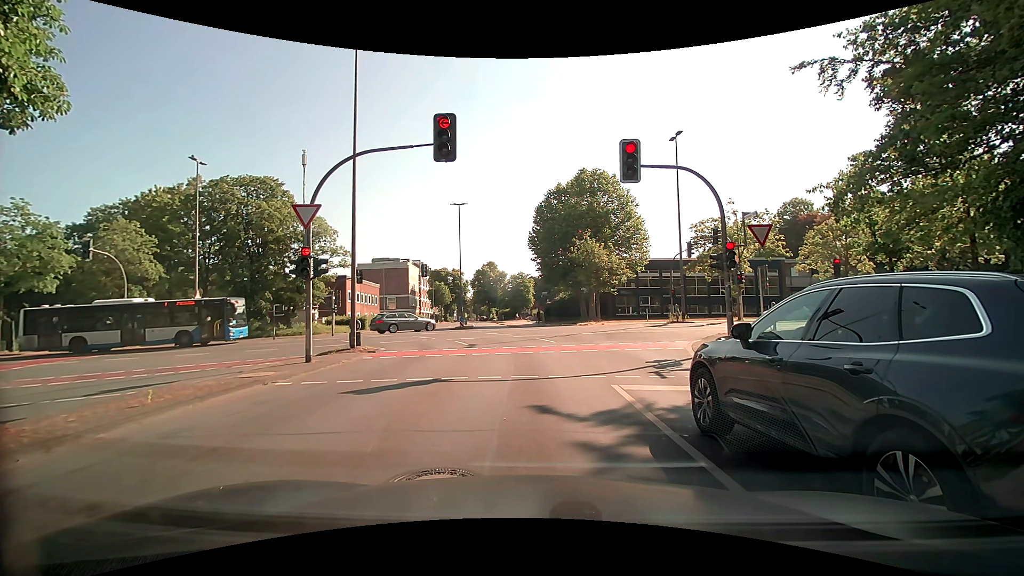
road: tertiary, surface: asphalt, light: Day
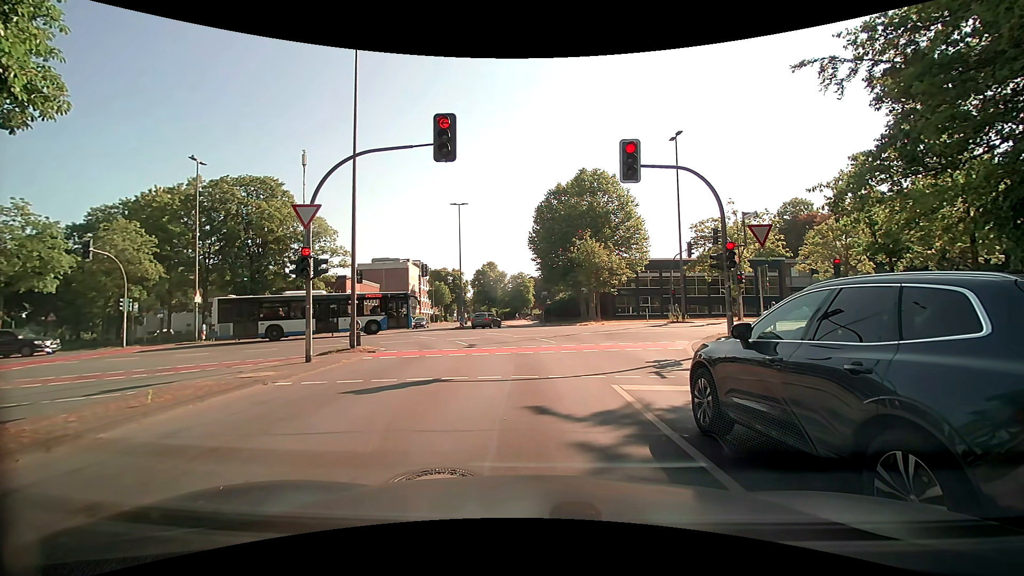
(0.0, 0.0) m; 0°
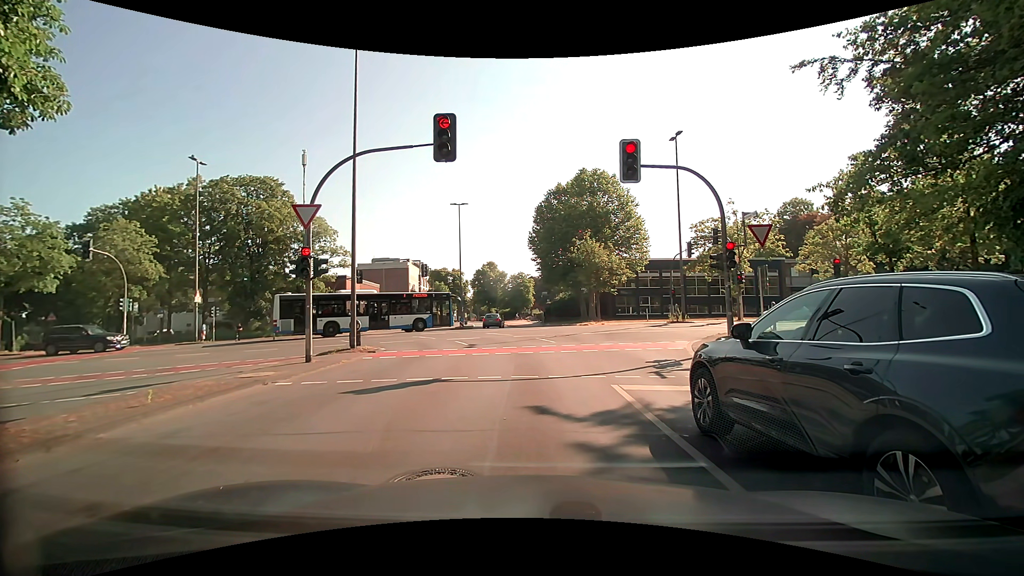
(0.0, 0.0) m; 0°
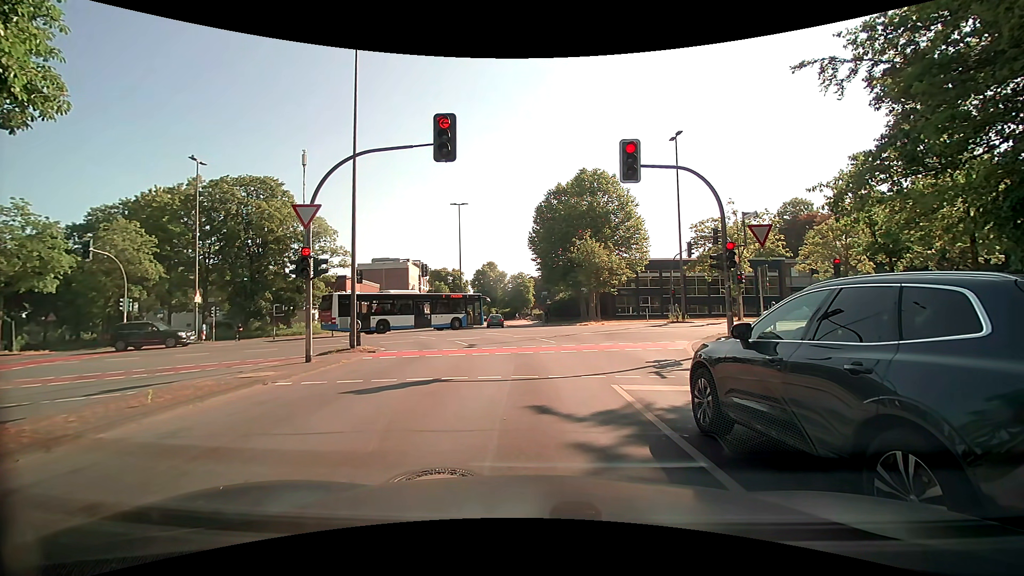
(0.0, 0.0) m; 0°
(0, +10) (-1, +20) (-5, +29) (-12, +36) (-21, +40) (-31, +40) (-41, +39) (-51, +38) (-60, +37) (-70, +35) m
